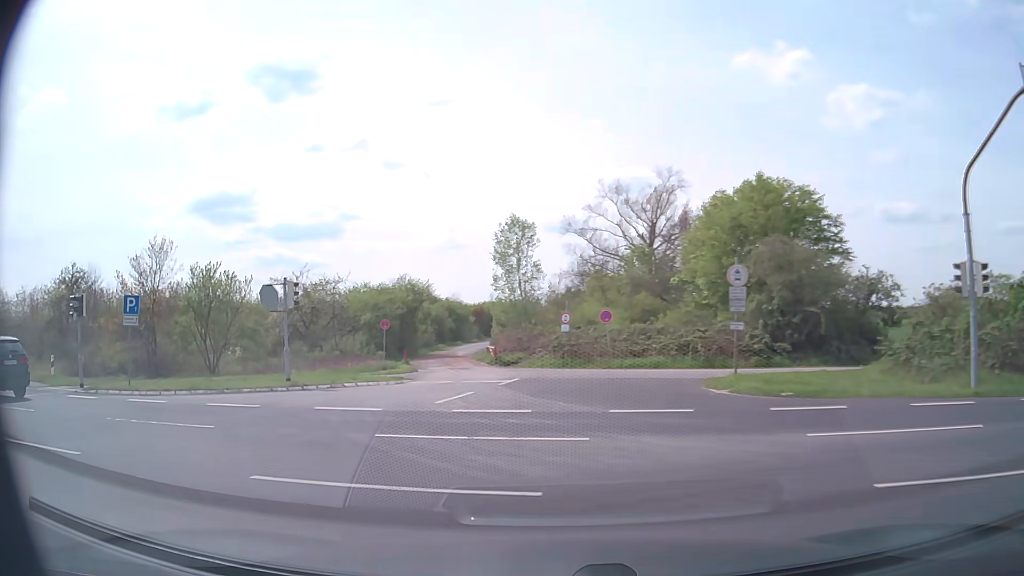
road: unclassified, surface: asphalt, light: Day
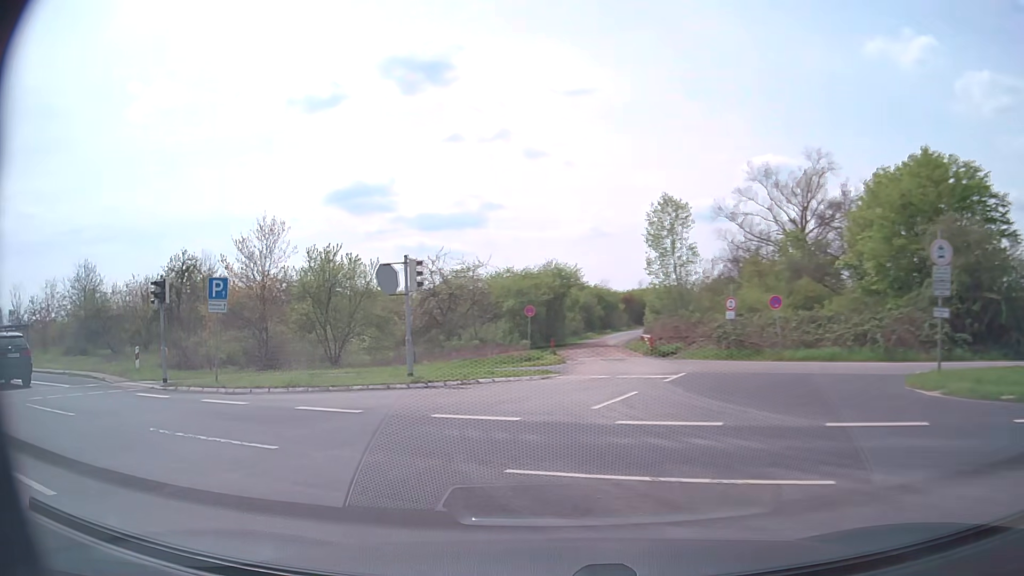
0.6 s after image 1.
(-0.4, +3.4) m; -13°
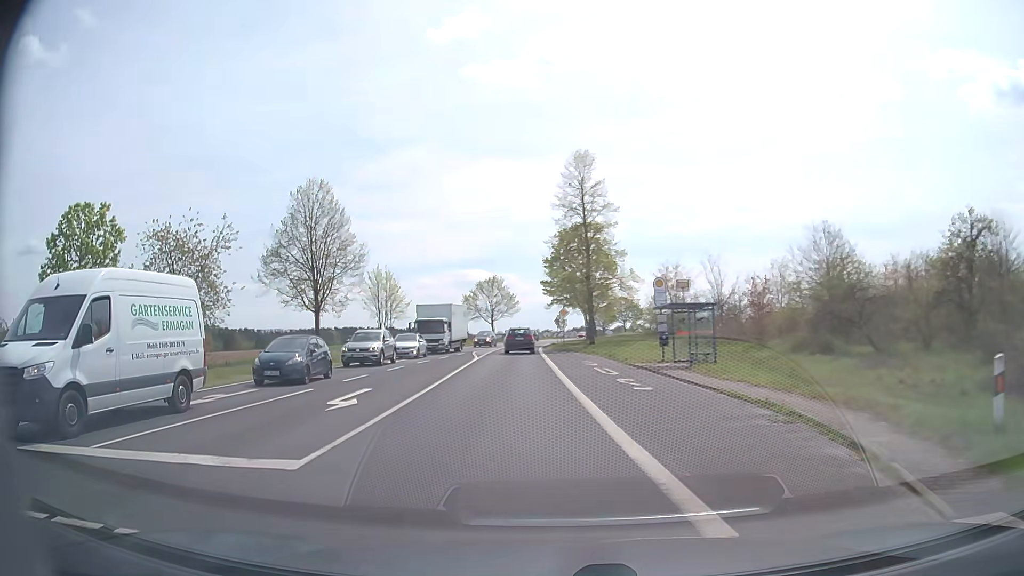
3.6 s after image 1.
(-9.9, +14.4) m; -65°
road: secondary
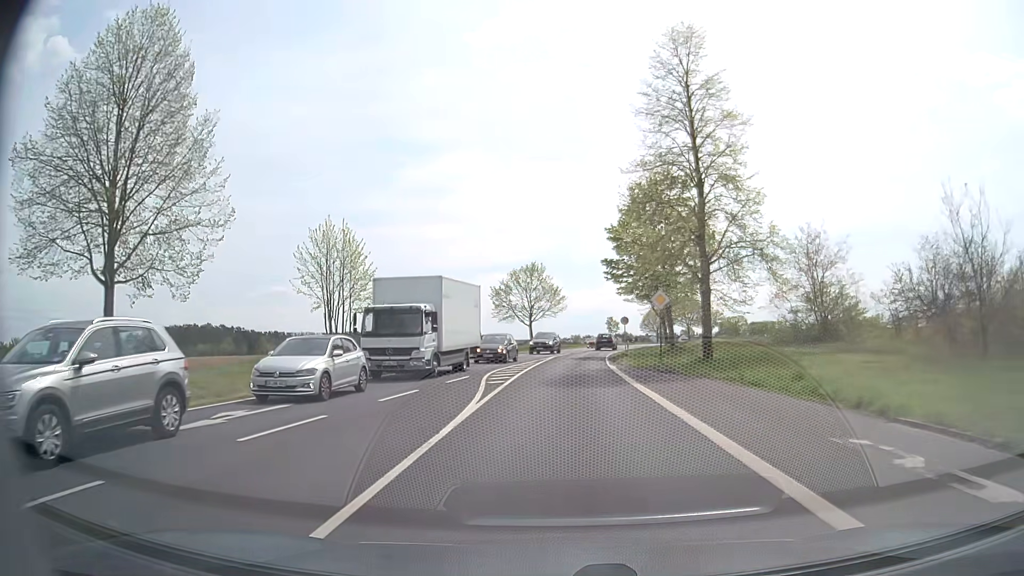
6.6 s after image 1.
(-1.7, +24.4) m; -3°
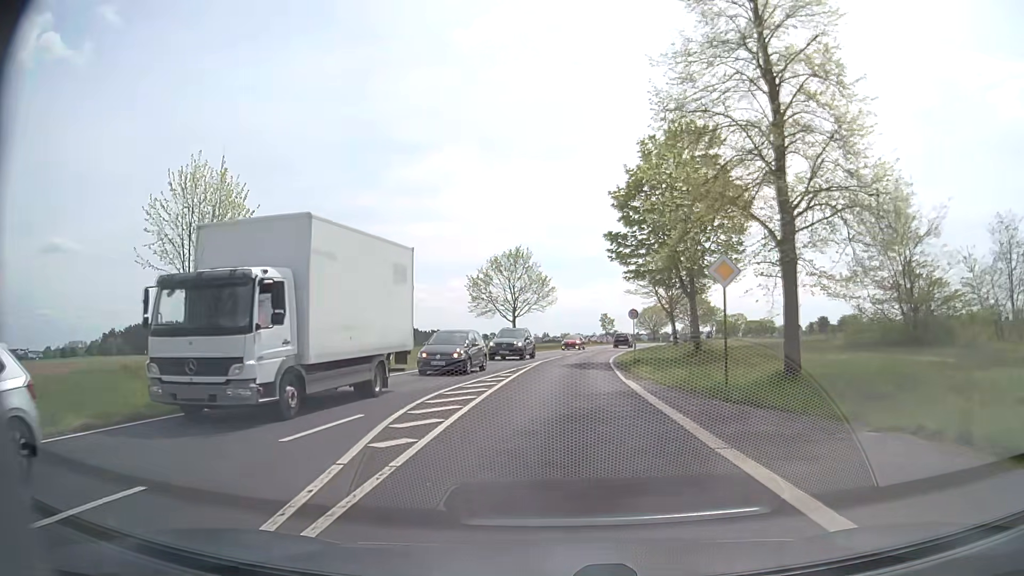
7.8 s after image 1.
(+0.1, +12.1) m; +1°
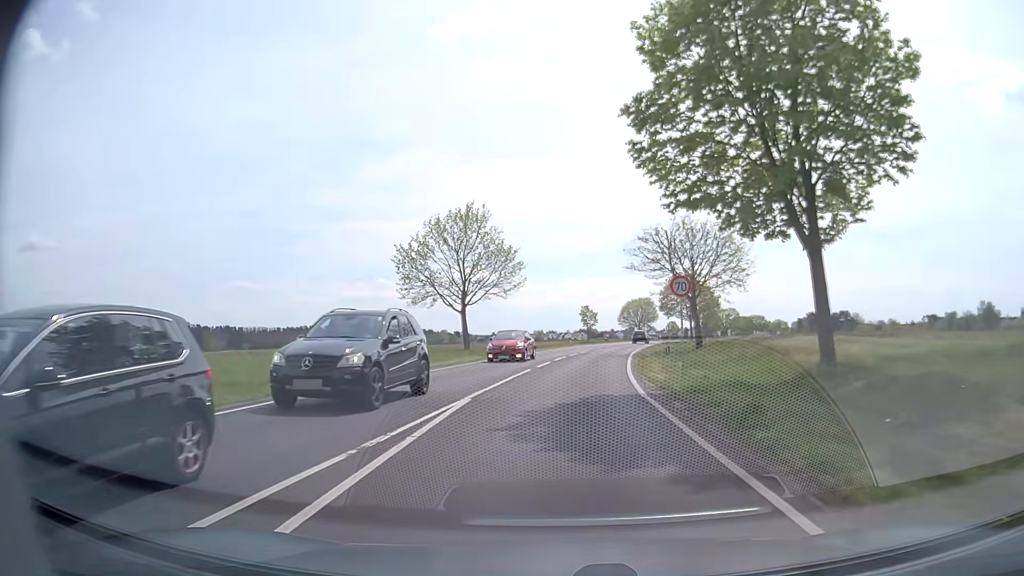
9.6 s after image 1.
(+0.4, +20.5) m; +2°
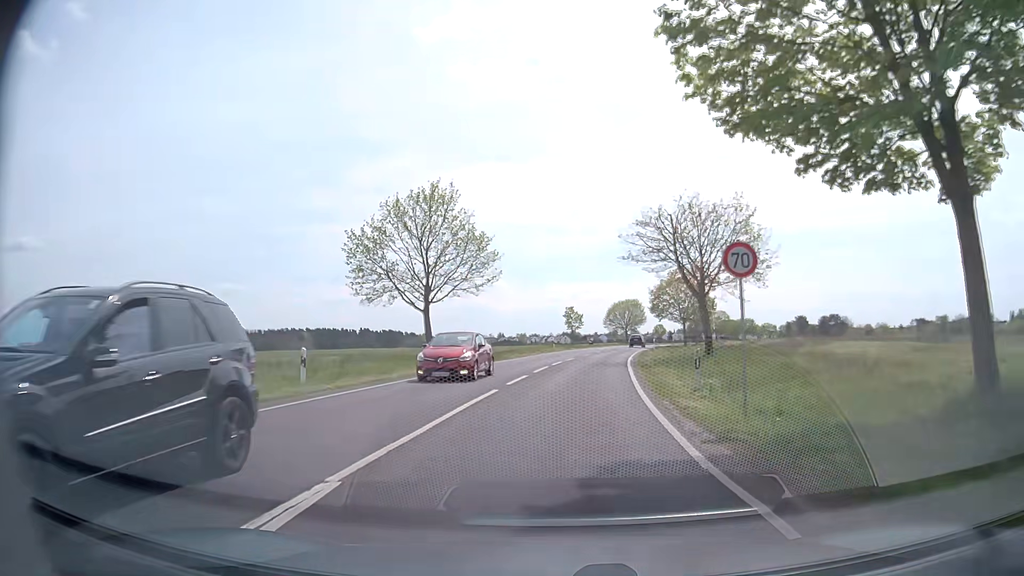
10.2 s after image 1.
(+0.1, +7.5) m; +2°
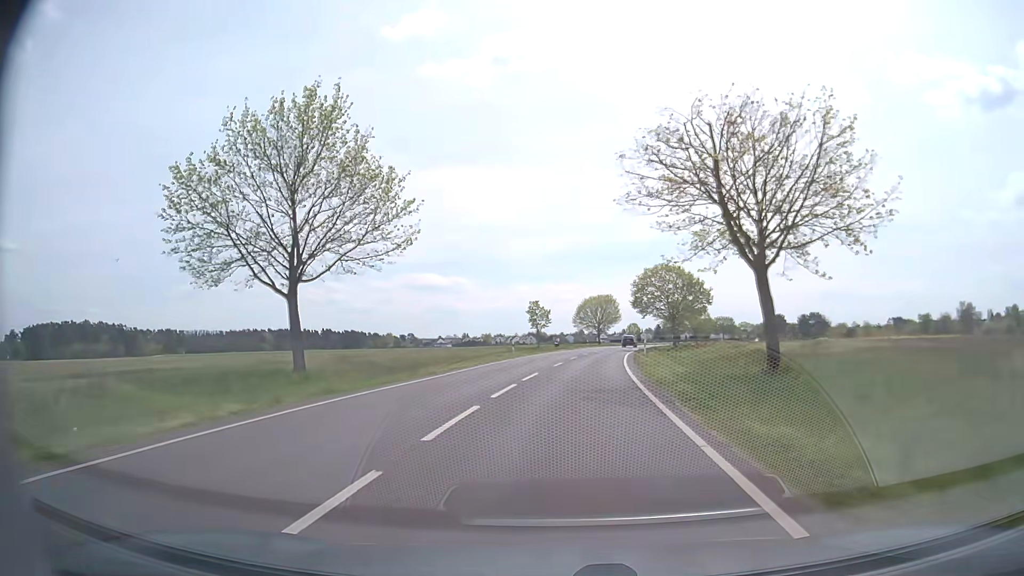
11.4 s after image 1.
(+0.4, +15.8) m; +3°
(0, +10) (+1, +20) (+1, +30) (+2, +40) (+3, +50) (+5, +60) (+6, +70) (+8, +80) (+10, +89) (+12, +99) m
